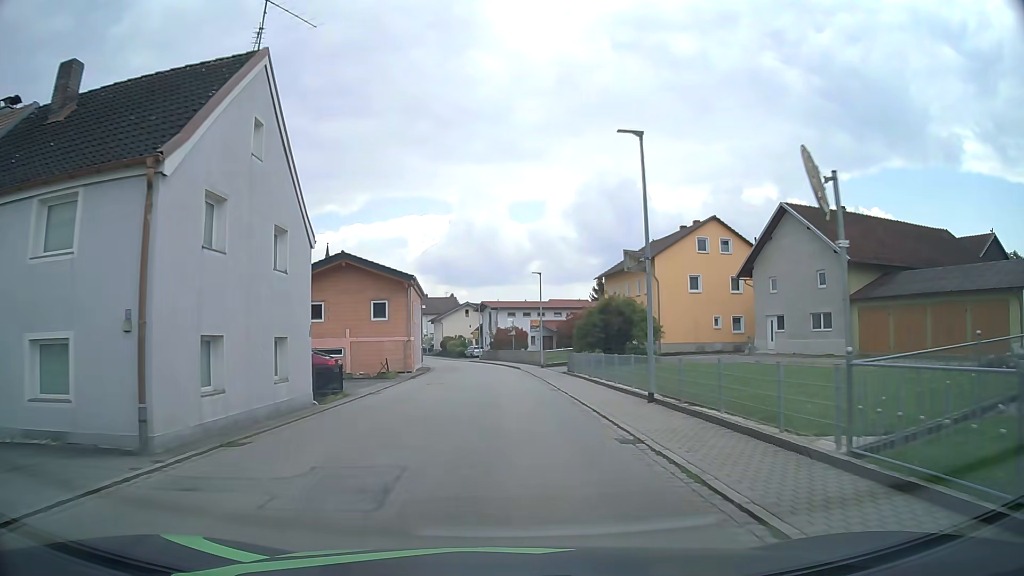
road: secondary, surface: asphalt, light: Day
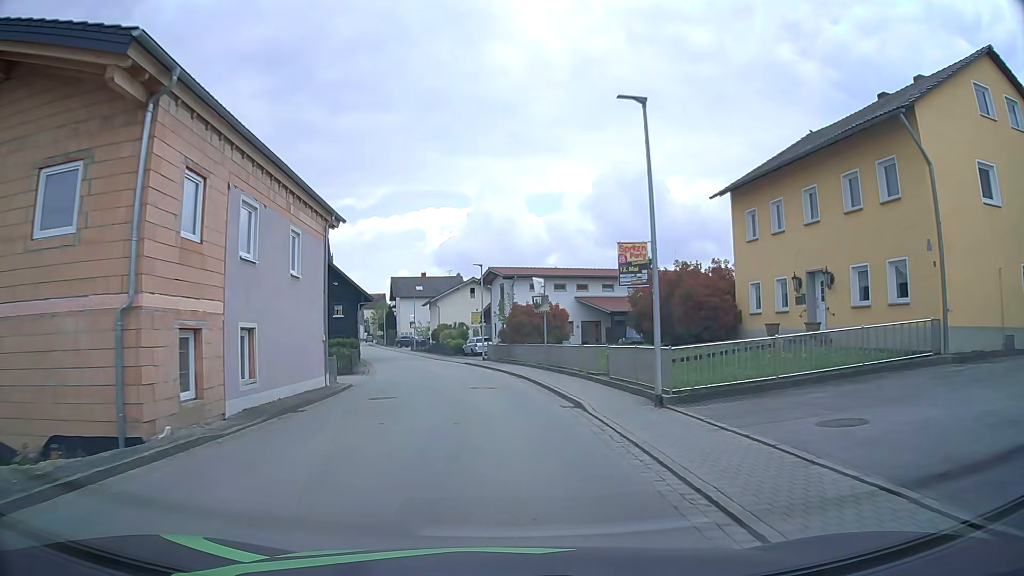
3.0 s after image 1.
(-0.5, +31.2) m; -2°
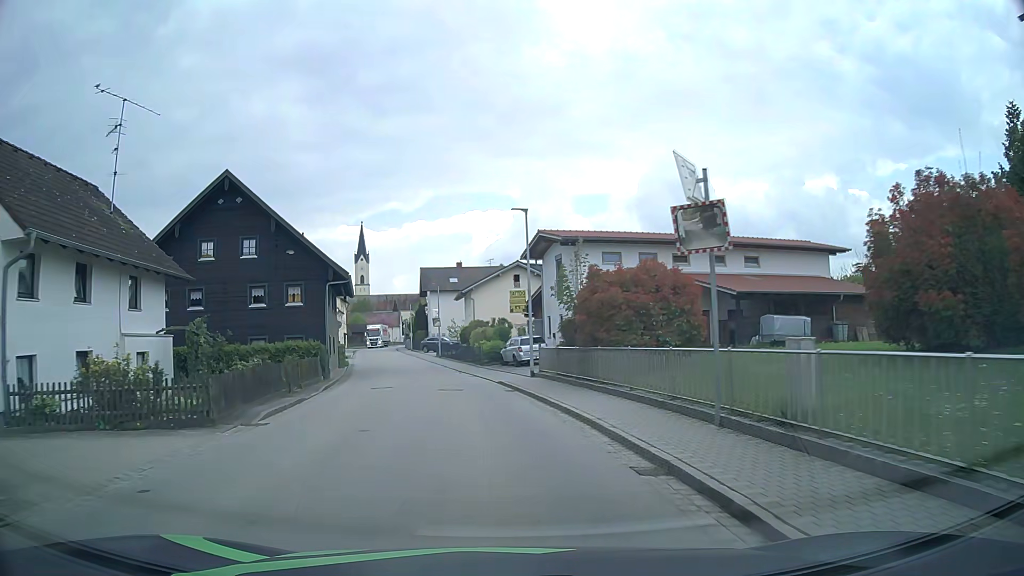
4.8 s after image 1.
(-0.6, +18.9) m; -4°
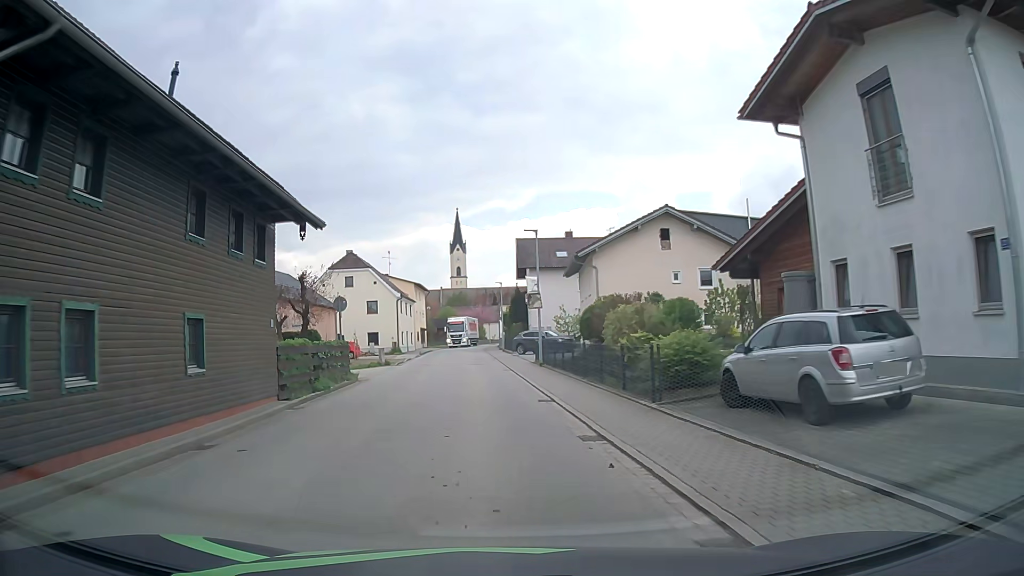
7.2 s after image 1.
(-2.2, +25.4) m; -9°
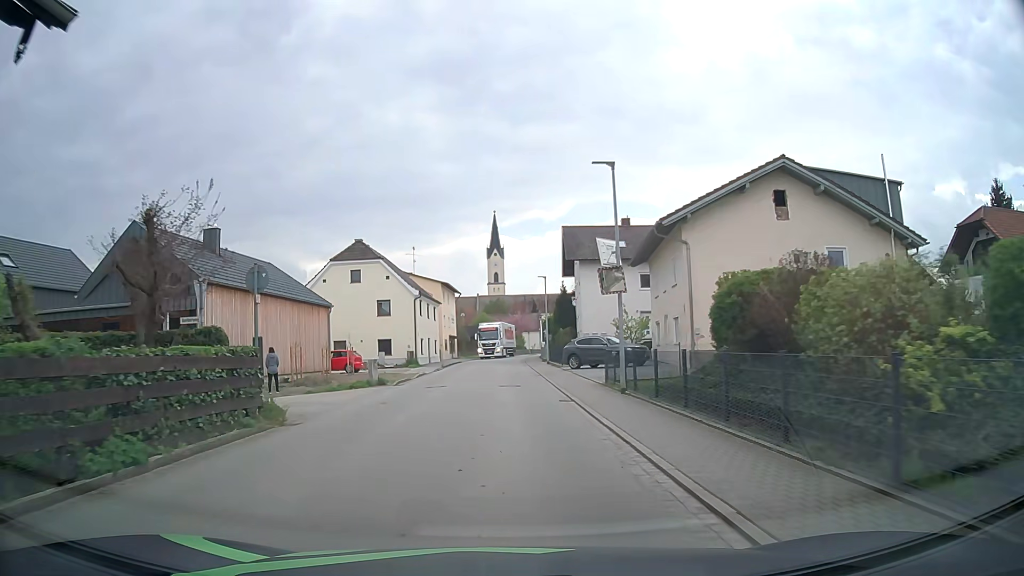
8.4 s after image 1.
(-0.4, +12.8) m; -3°
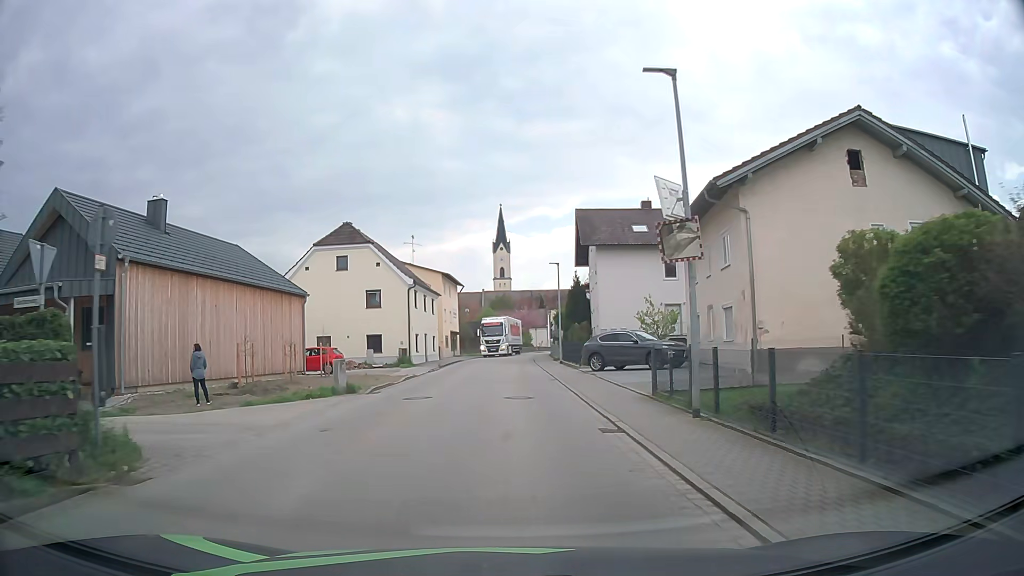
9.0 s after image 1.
(0.0, +6.3) m; -1°
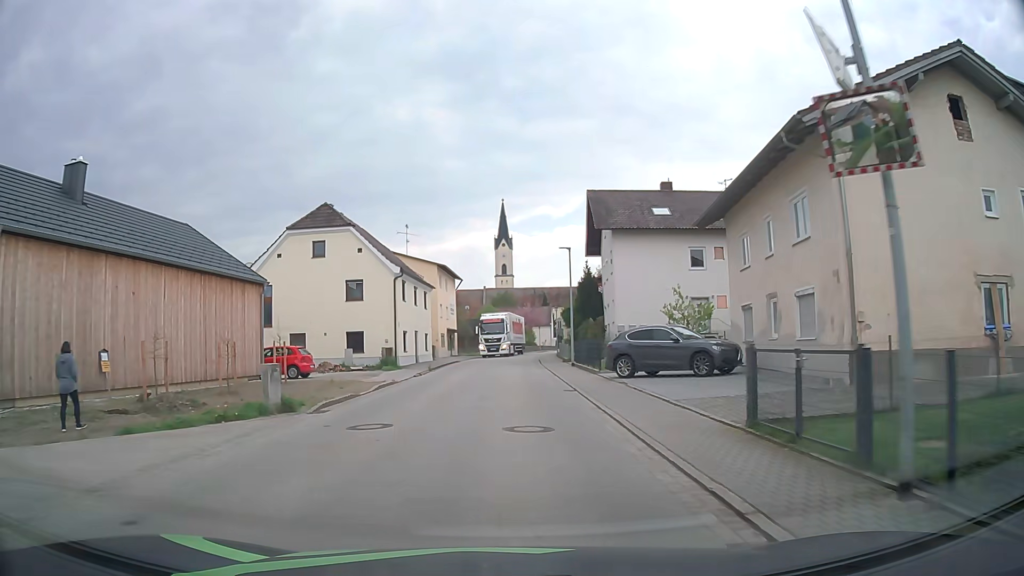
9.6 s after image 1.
(0.0, +6.3) m; 0°
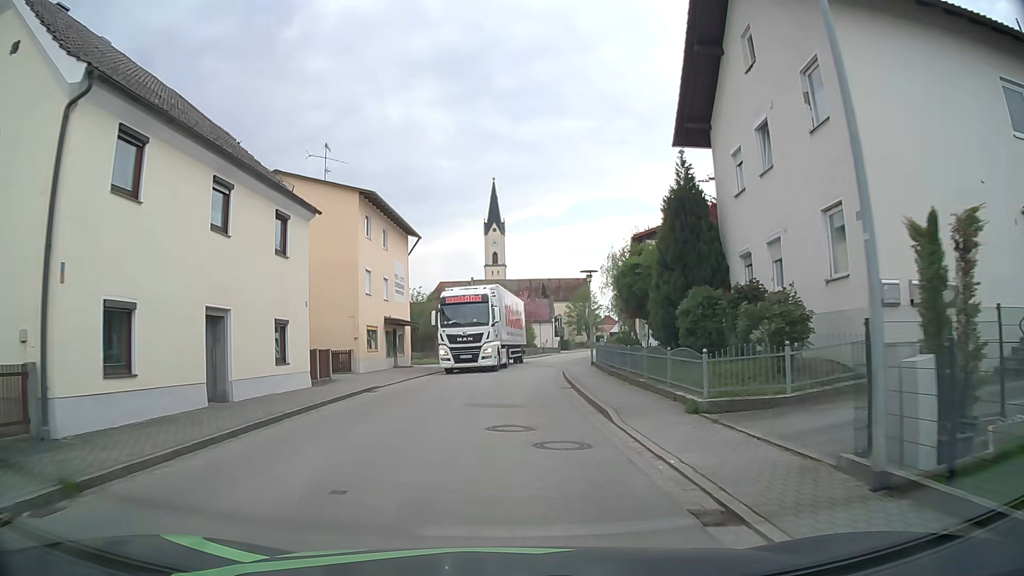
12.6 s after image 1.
(+0.3, +29.7) m; +1°
(0, +10) (0, +20) (+1, +30) (+2, +40) (+3, +50) (+4, +60) (+6, +70) (+7, +80) (+9, +89) (+11, +99) m
